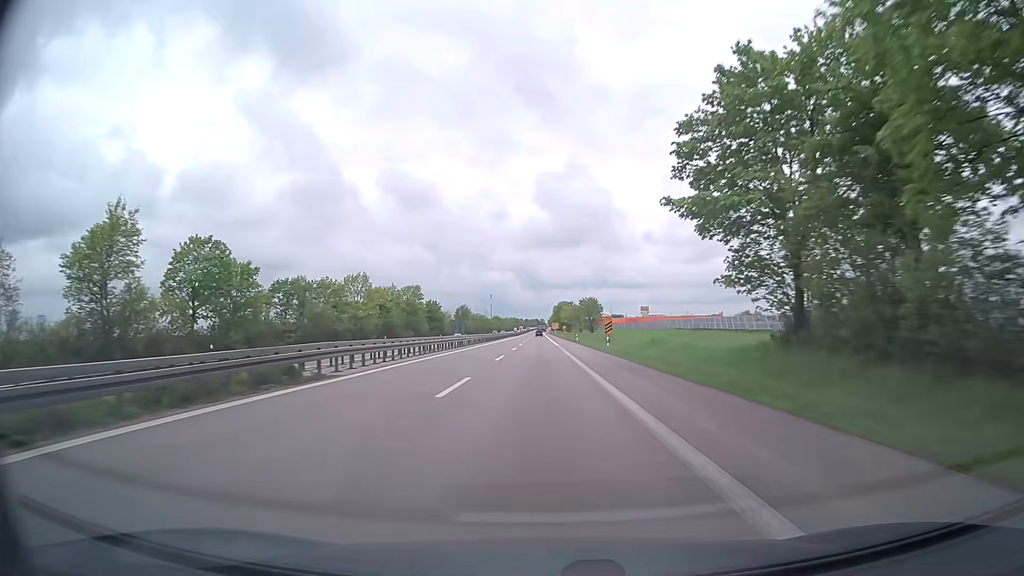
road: trunk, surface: asphalt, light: Day
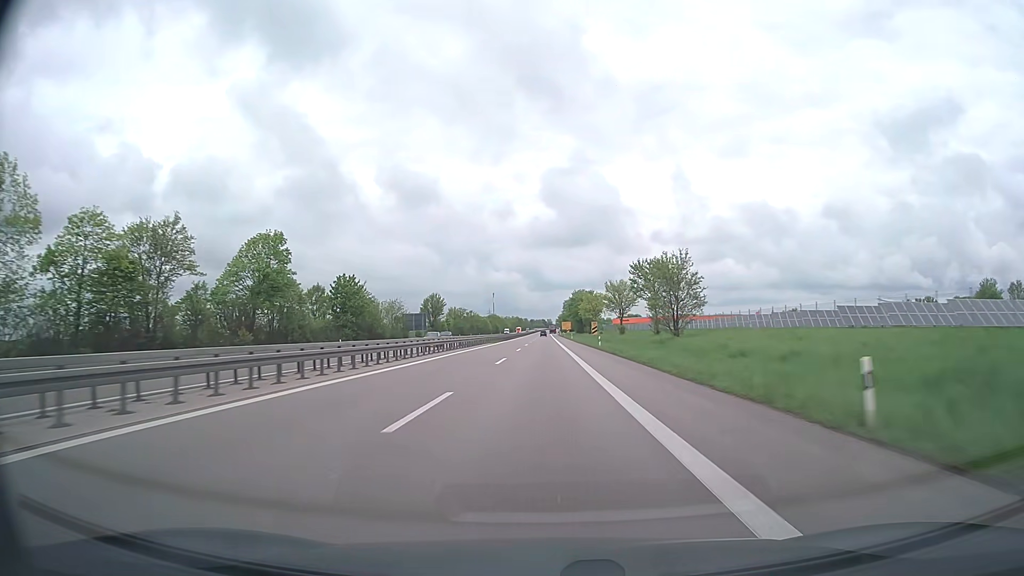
(-0.3, +77.5) m; -1°
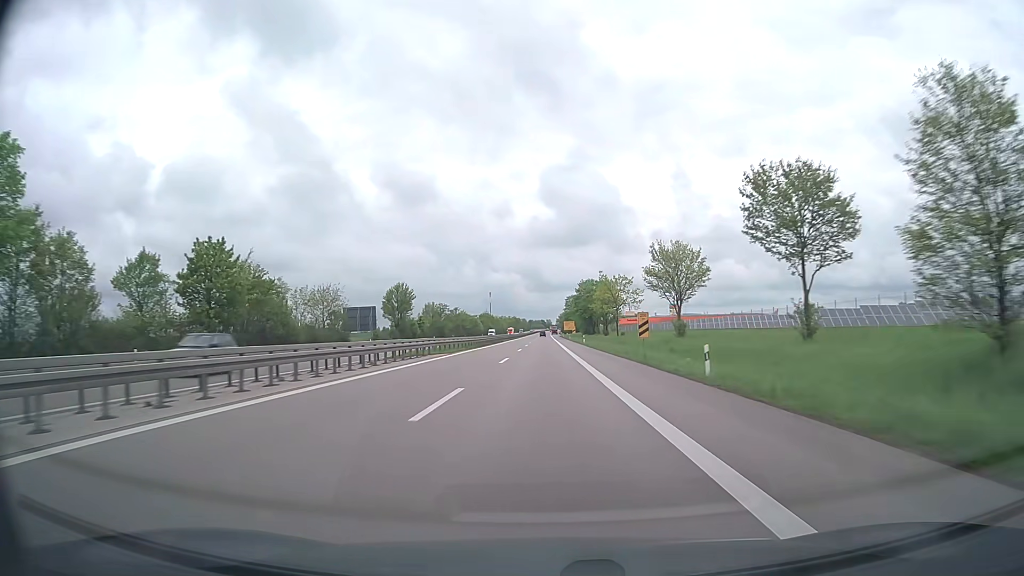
(0.0, +38.8) m; 0°
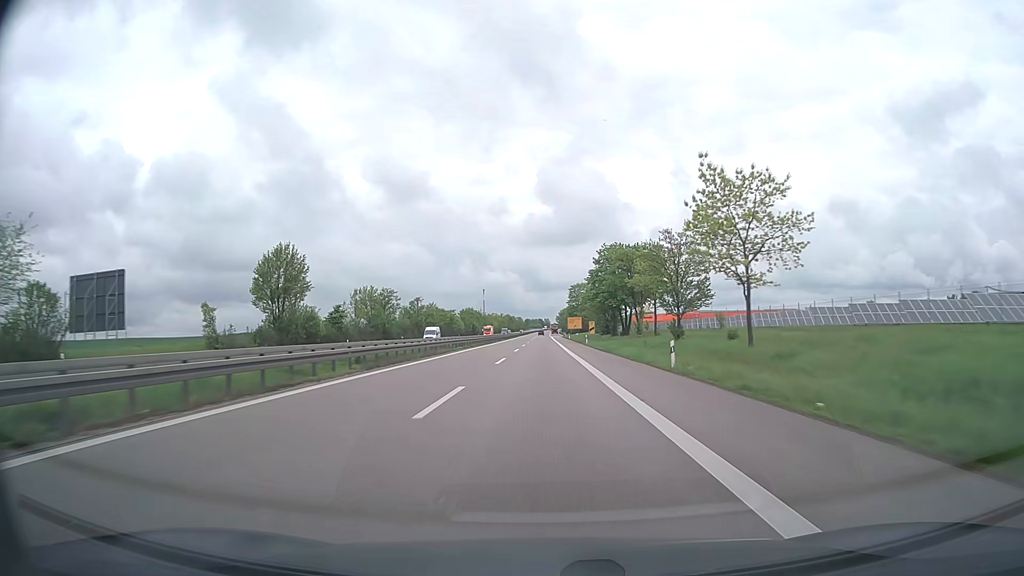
(0.0, +58.1) m; 0°
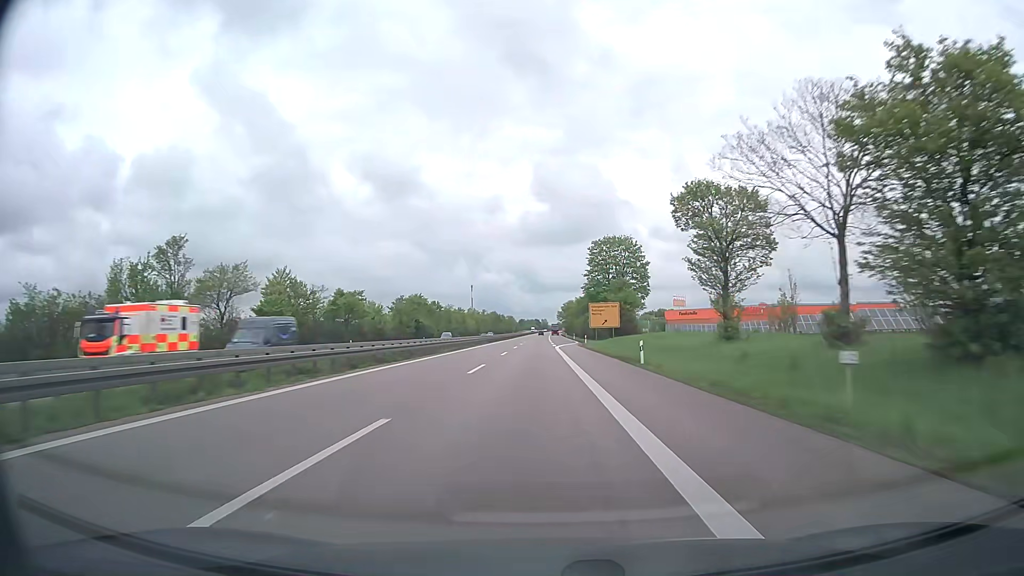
(+0.3, +96.7) m; 0°
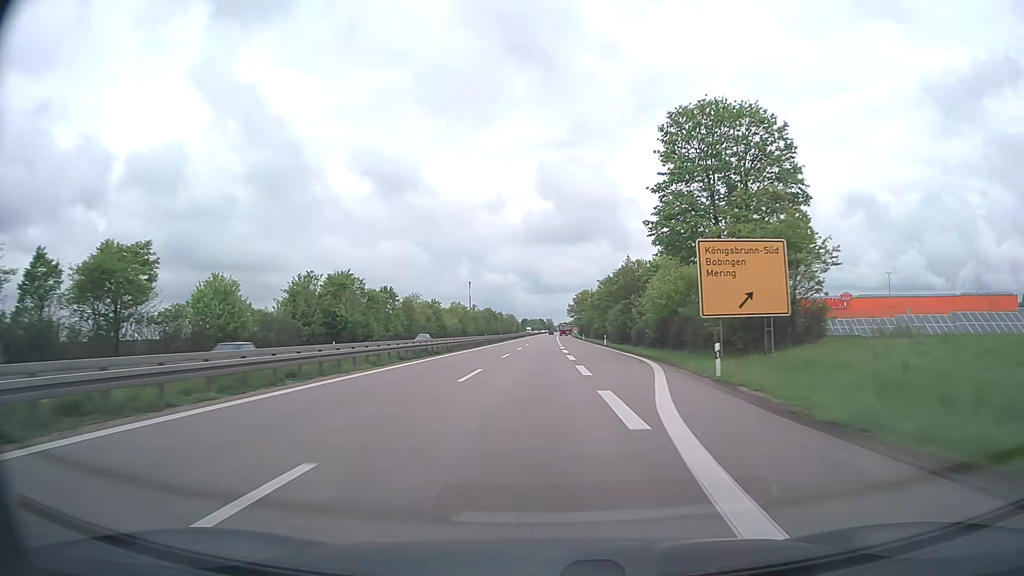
(-0.2, +57.9) m; 0°
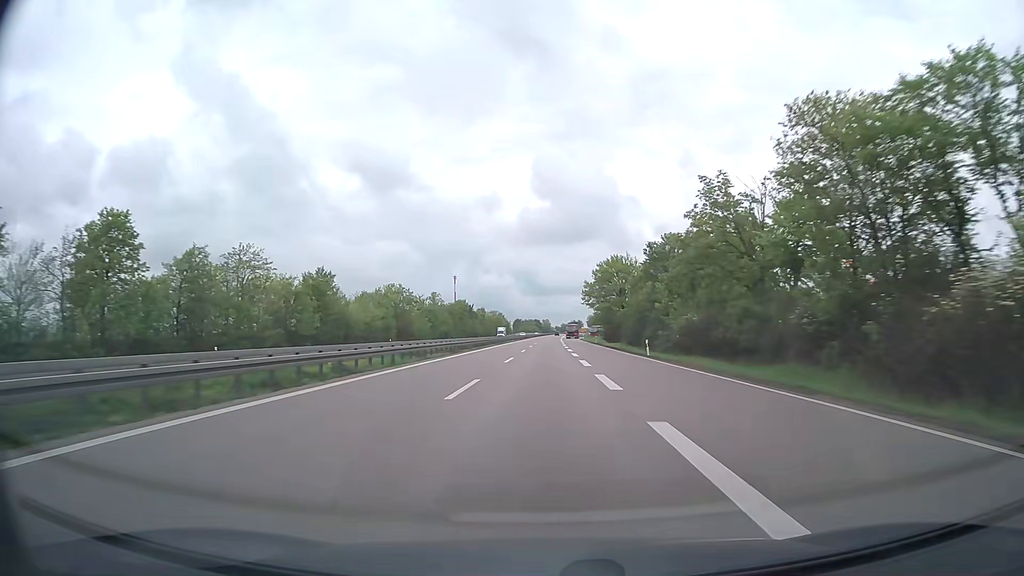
(0.0, +77.3) m; 0°
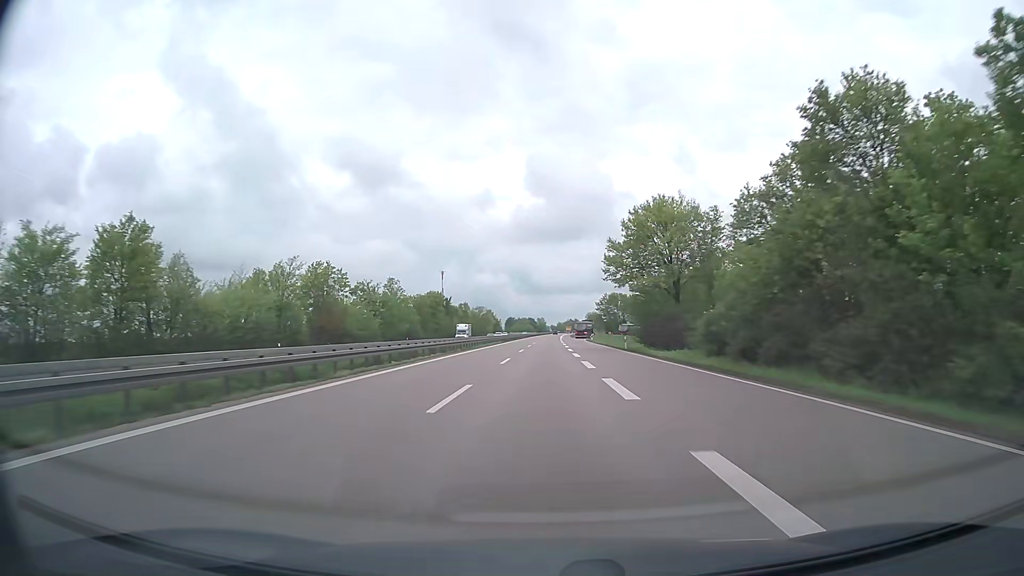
(+0.2, +38.6) m; 0°
(0, +10) (0, +20) (0, +30) (0, +40) (0, +50) (0, +60) (0, +70) (0, +80) (+1, +90) (+1, +100) m
